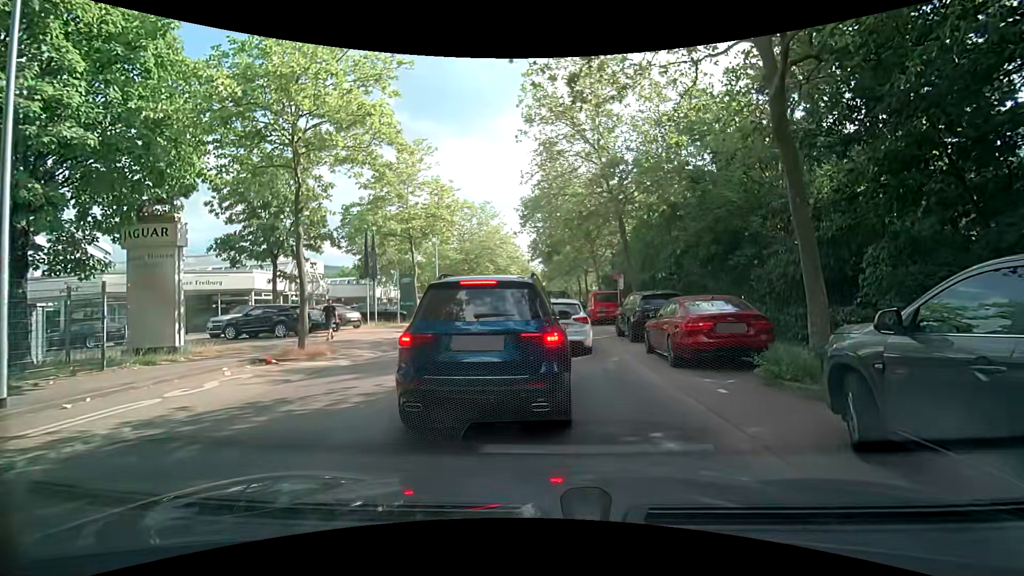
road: tertiary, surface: asphalt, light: Day
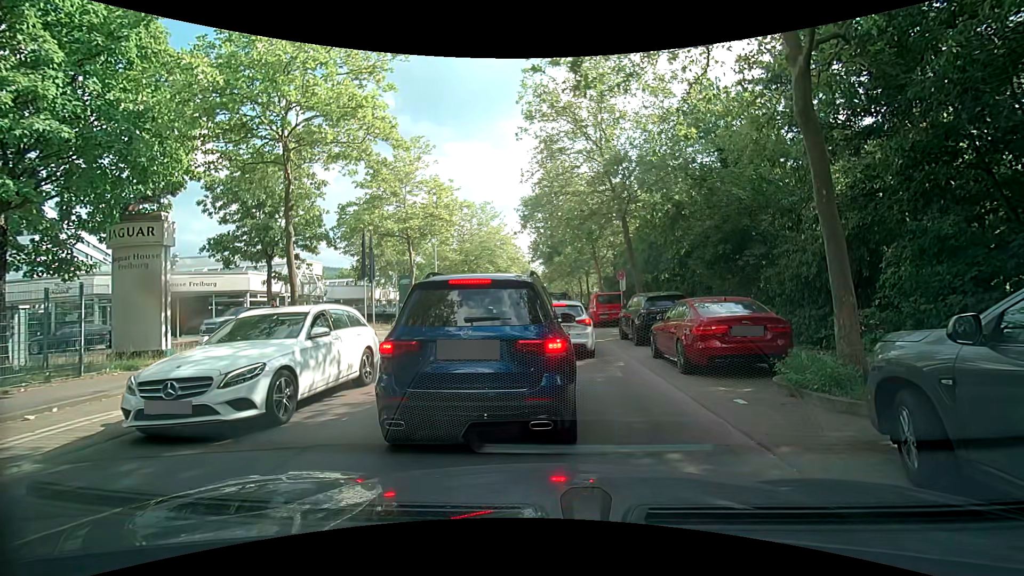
(0.0, +0.7) m; 0°
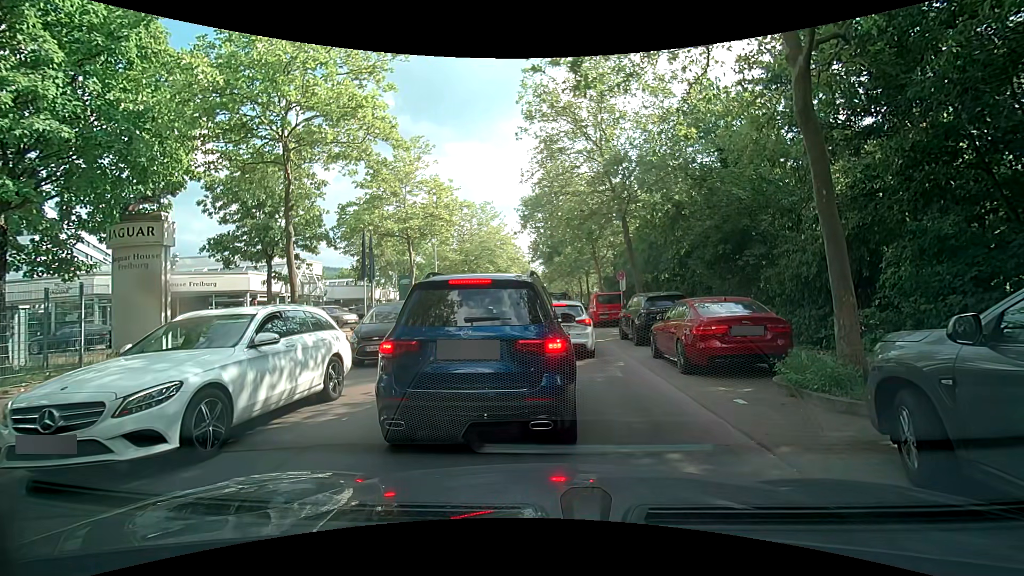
(0.0, 0.0) m; 0°
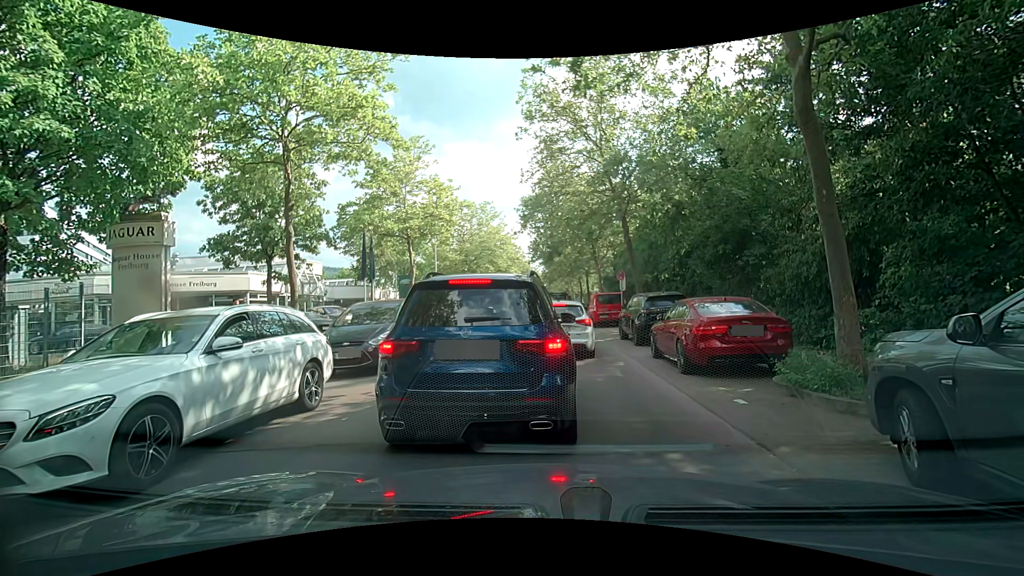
(0.0, 0.0) m; 0°
